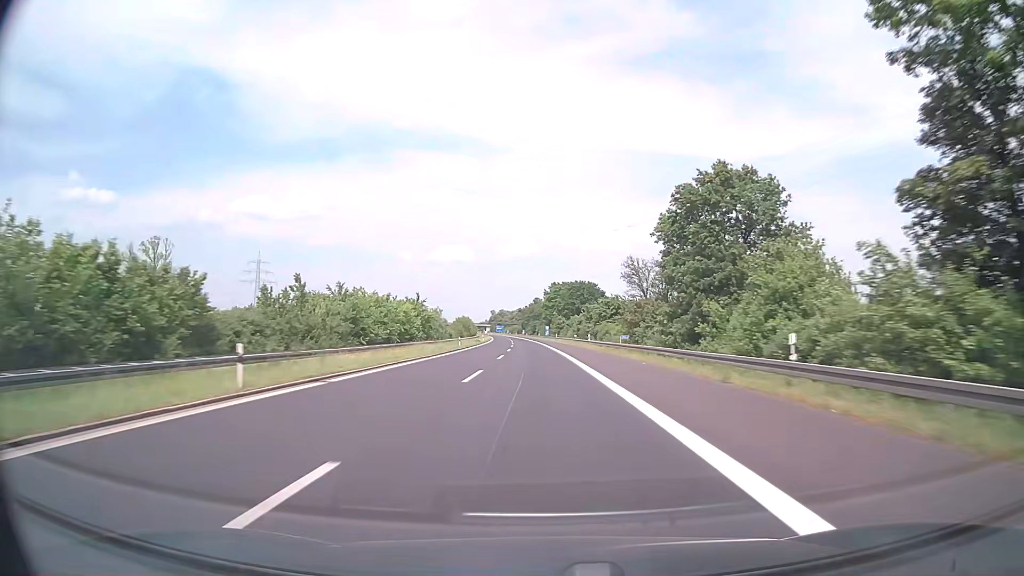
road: motorway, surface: asphalt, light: Day
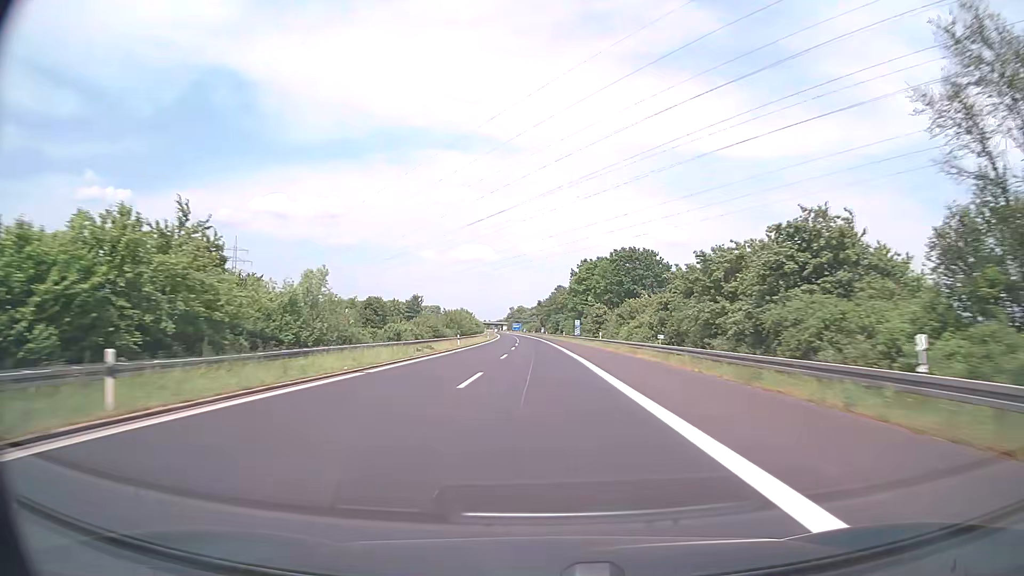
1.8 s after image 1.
(-0.8, +57.1) m; -2°
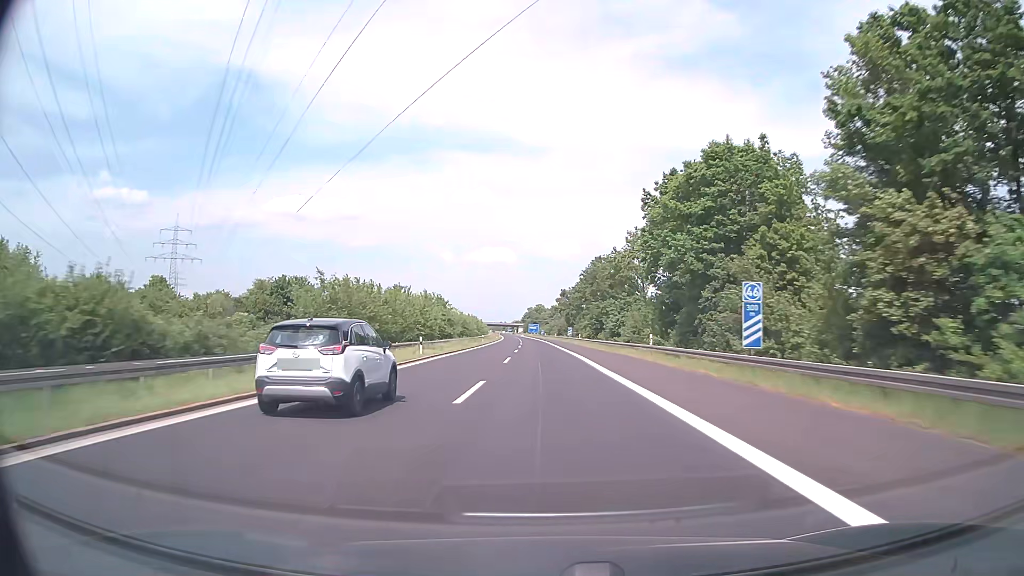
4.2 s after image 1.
(-1.4, +76.1) m; -2°
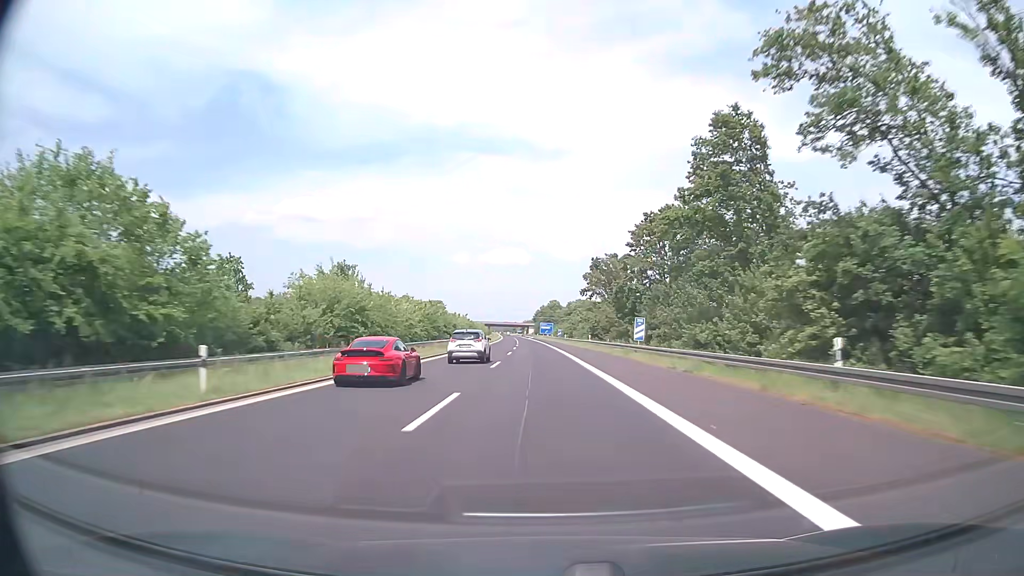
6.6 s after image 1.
(-0.5, +76.1) m; -1°
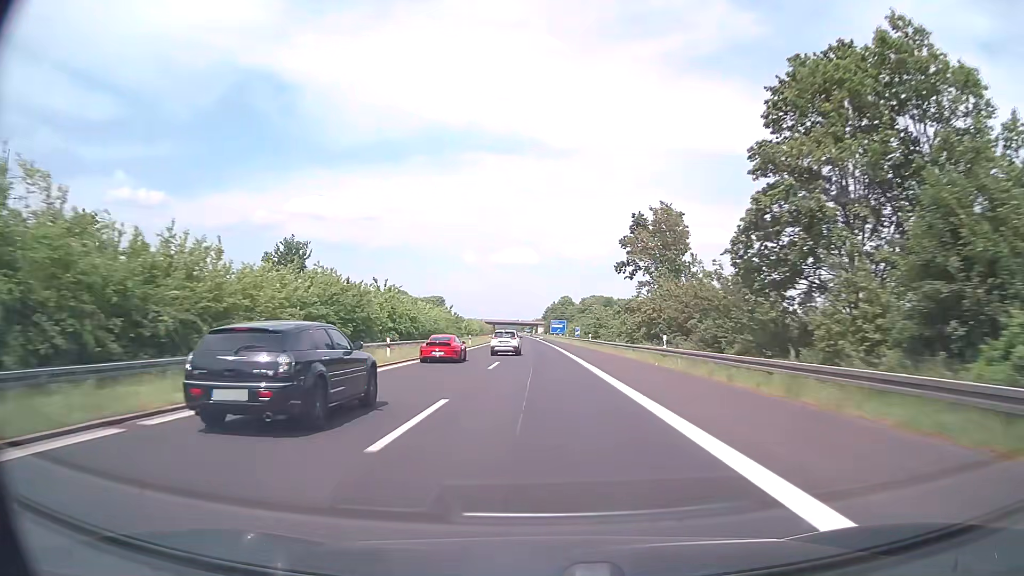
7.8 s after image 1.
(-0.2, +38.1) m; -1°
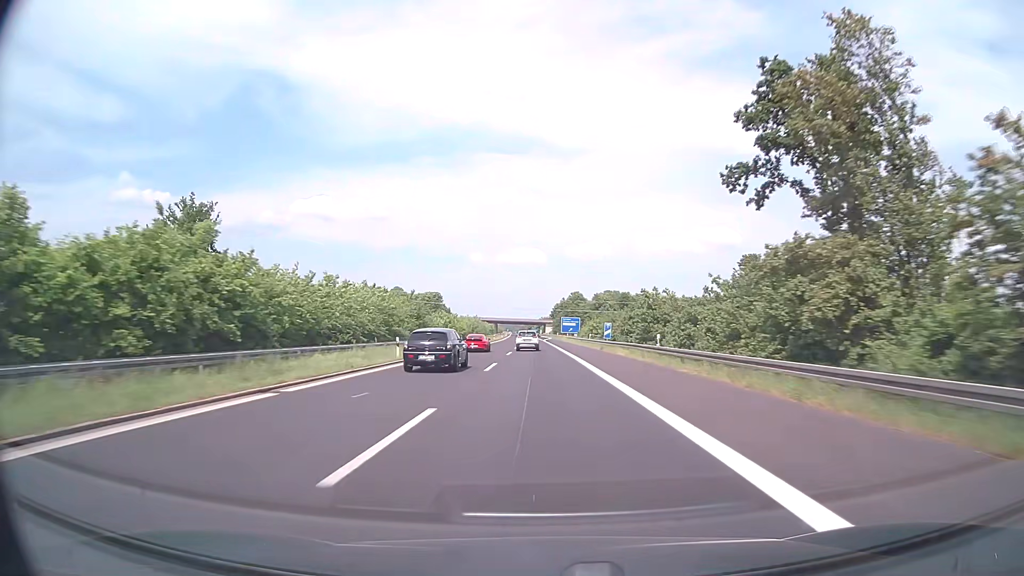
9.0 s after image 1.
(-0.3, +38.1) m; -1°
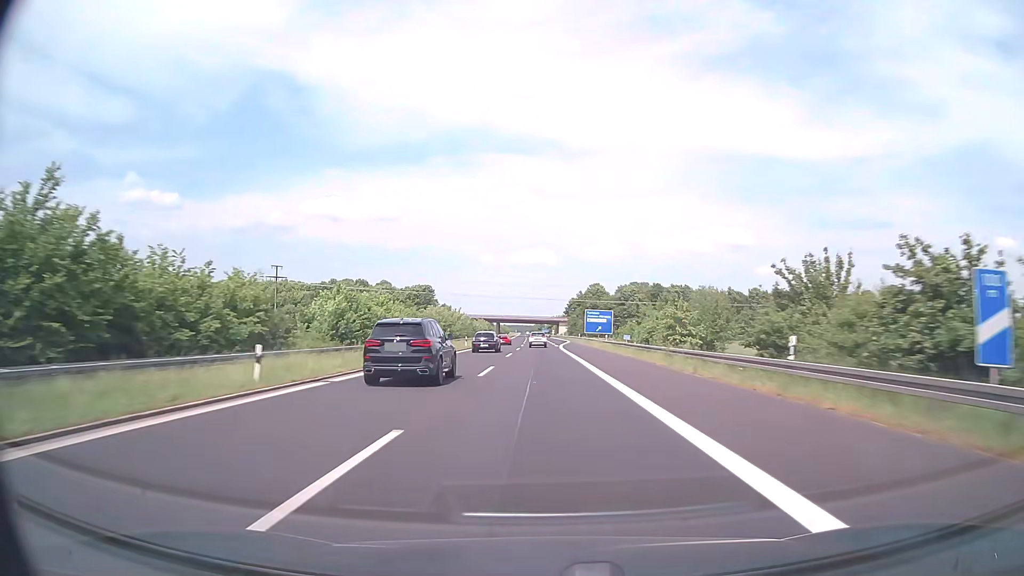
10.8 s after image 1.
(-0.5, +57.1) m; -1°
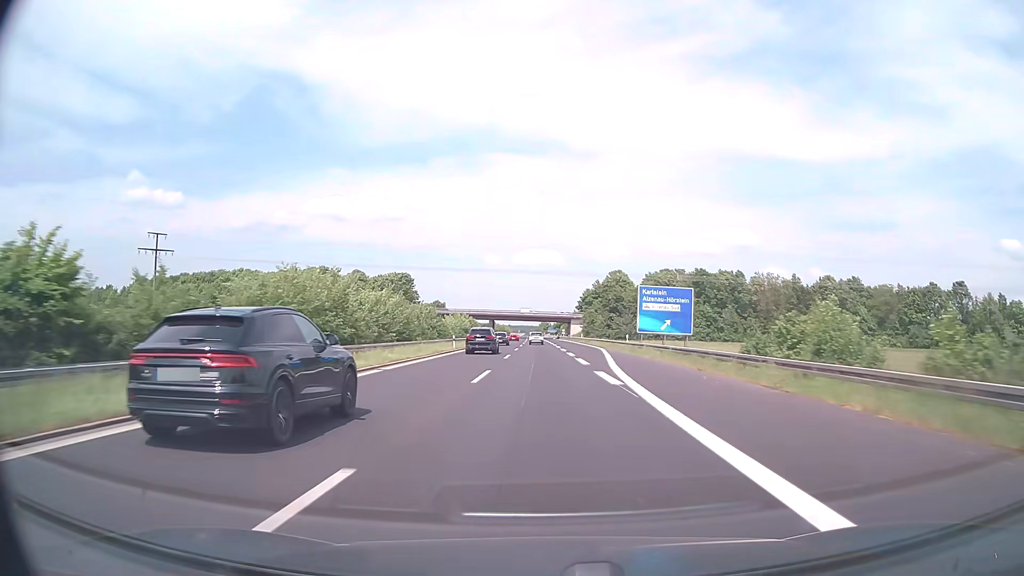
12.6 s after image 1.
(-0.4, +57.1) m; -1°
